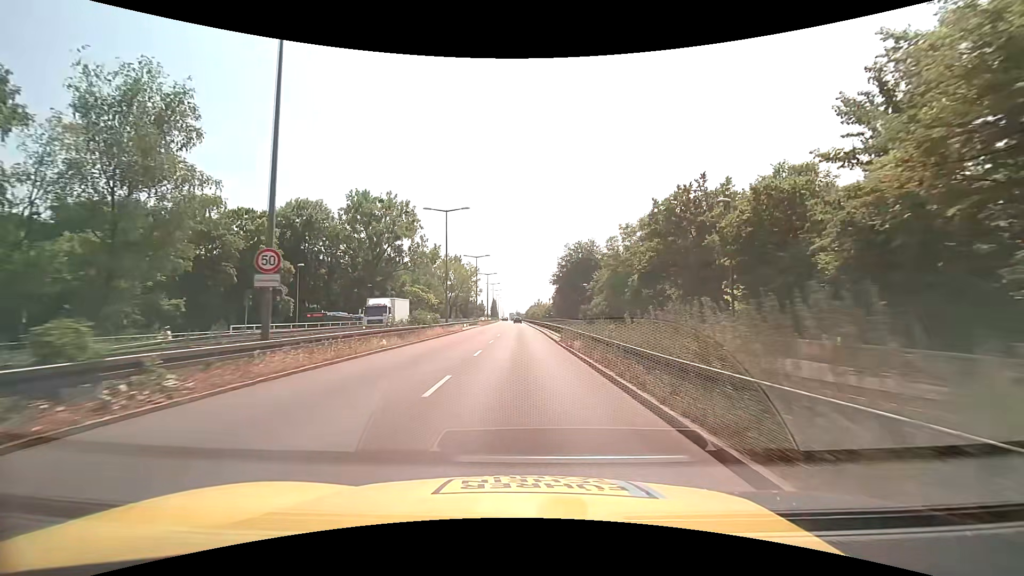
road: trunk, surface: asphalt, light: Day
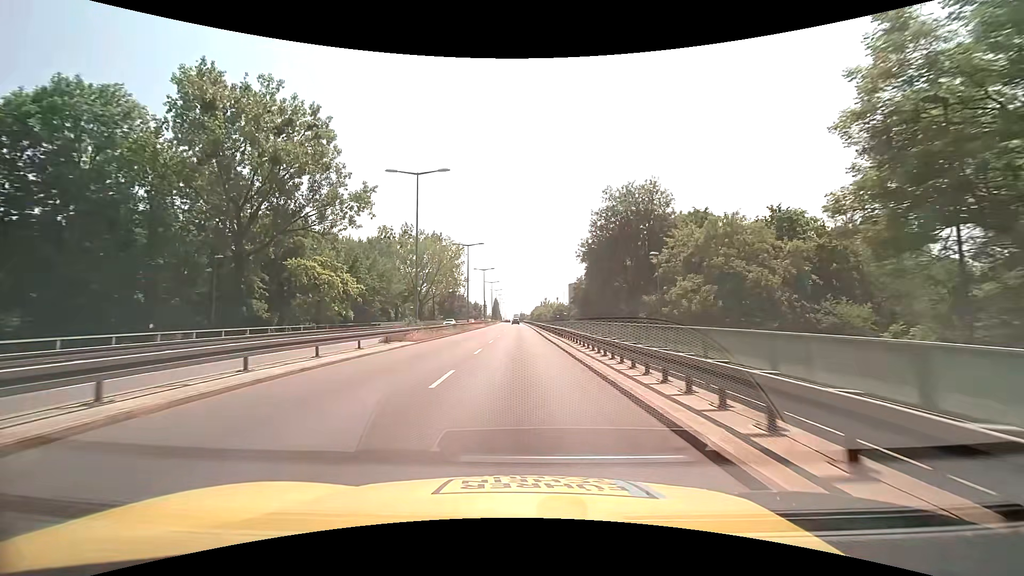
(-0.2, +44.1) m; 0°
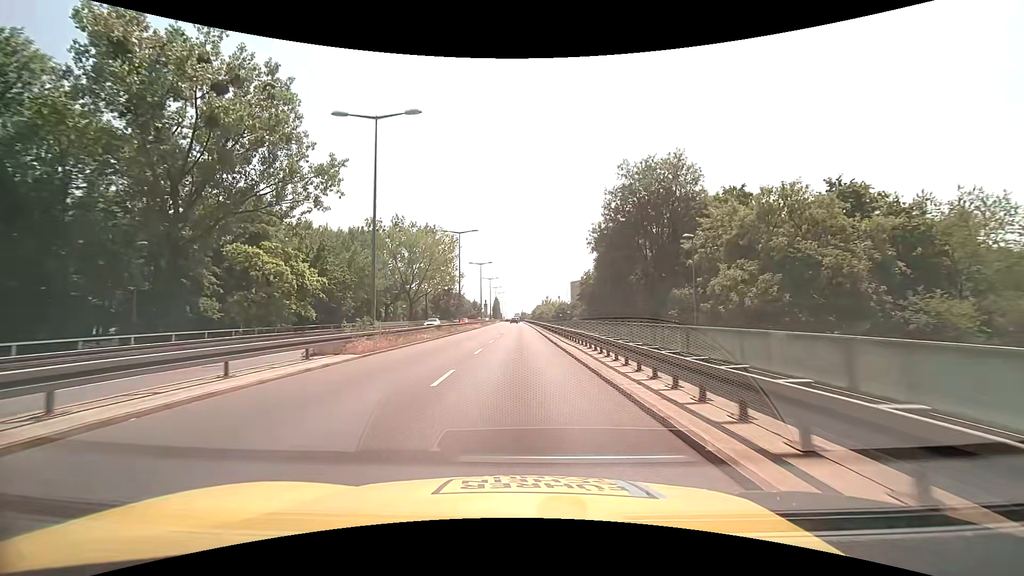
(0.0, +8.8) m; 0°
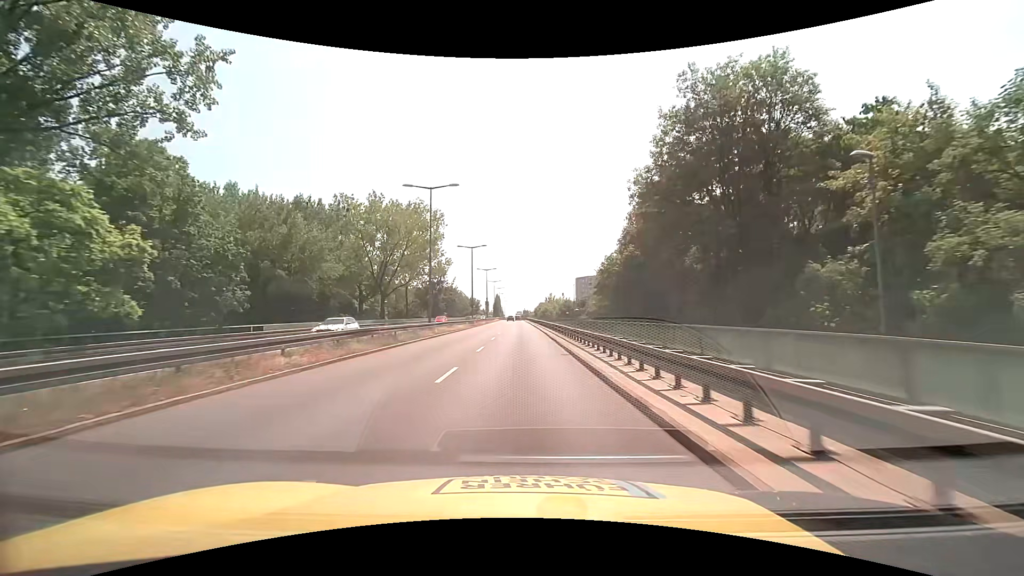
(-0.1, +17.6) m; 0°
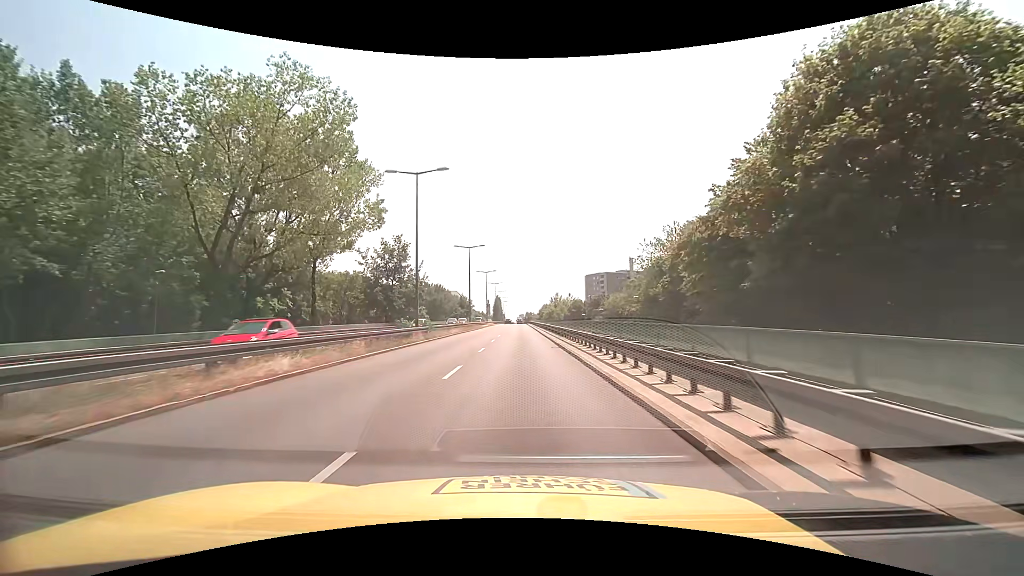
(-0.1, +35.4) m; 0°
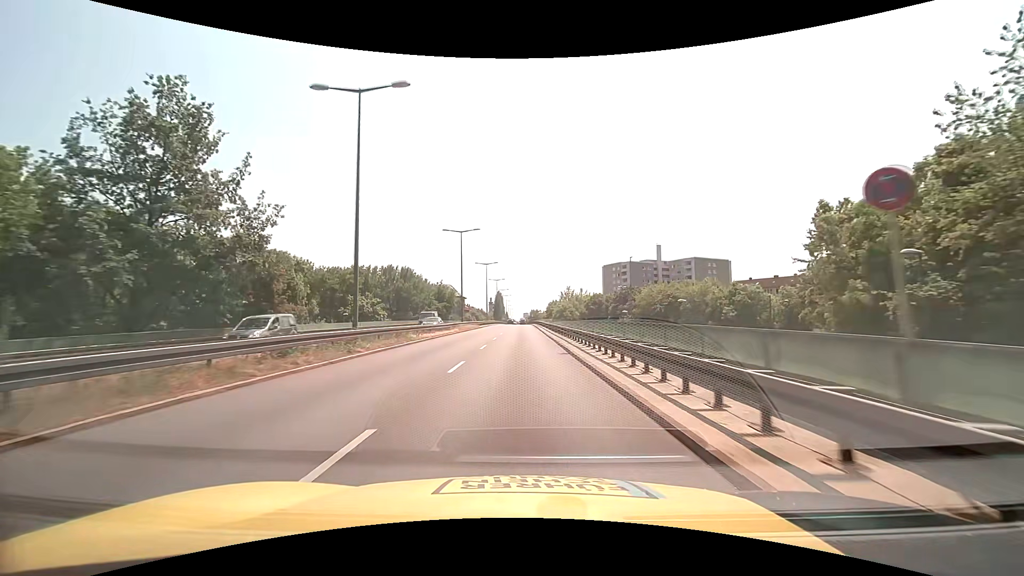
(-0.2, +44.1) m; 0°
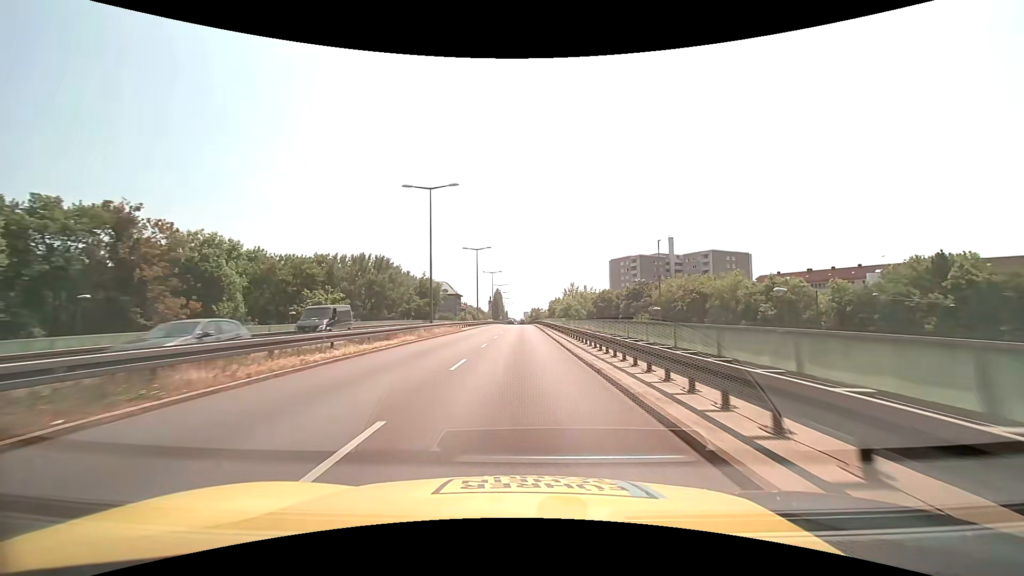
(0.0, +17.6) m; 0°
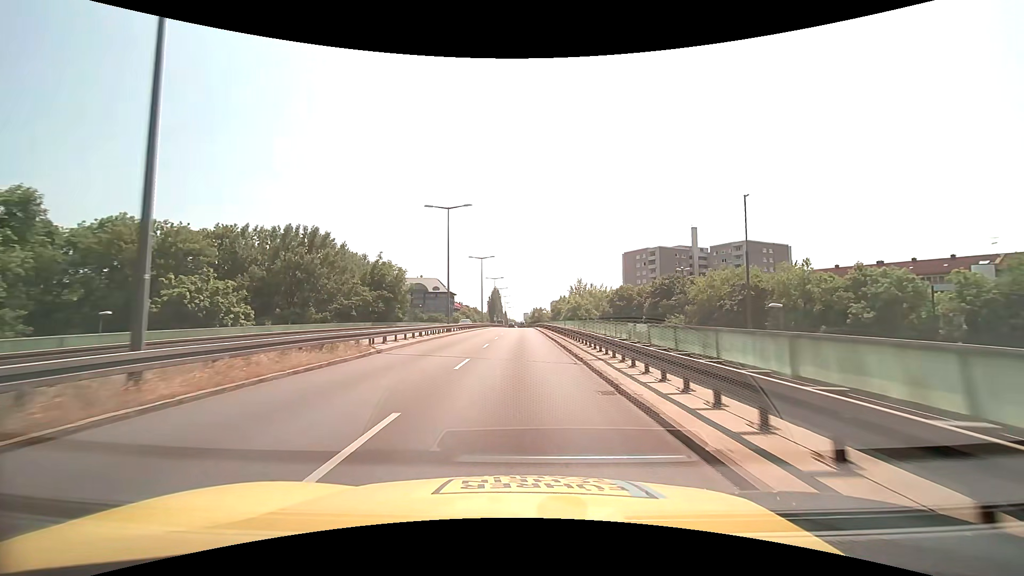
(0.0, +26.4) m; 0°
(0, +10) (0, +20) (0, +30) (0, +40) (0, +50) (0, +60) (0, +70) (0, +80) (0, +90) (0, +100) m
